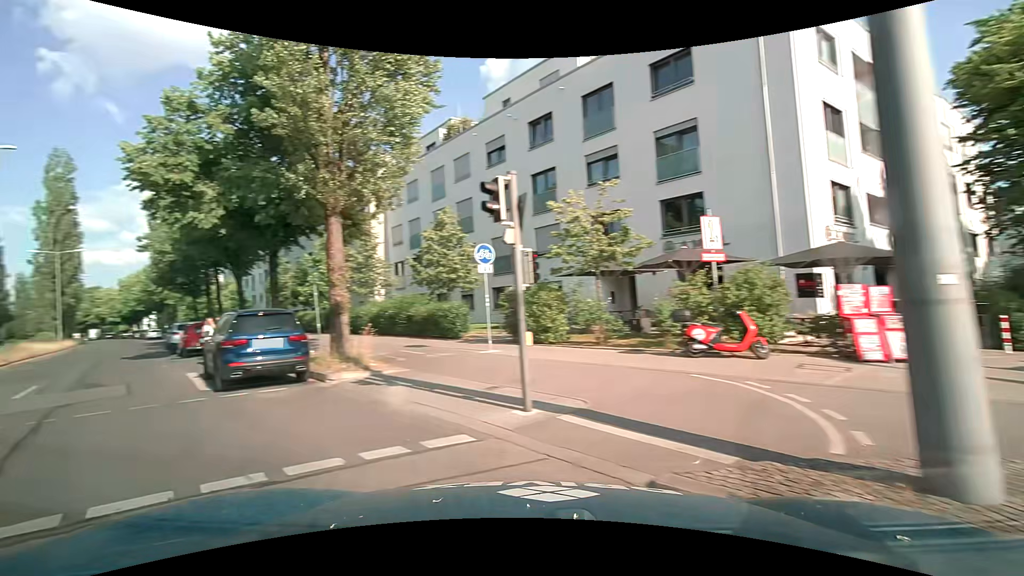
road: secondary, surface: asphalt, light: Day
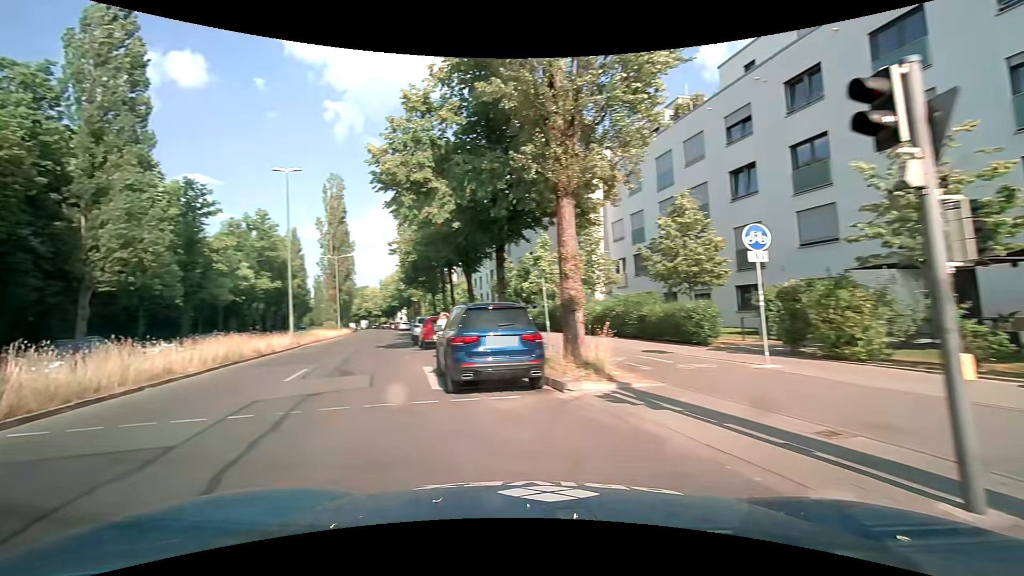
(-0.6, +2.6) m; -23°
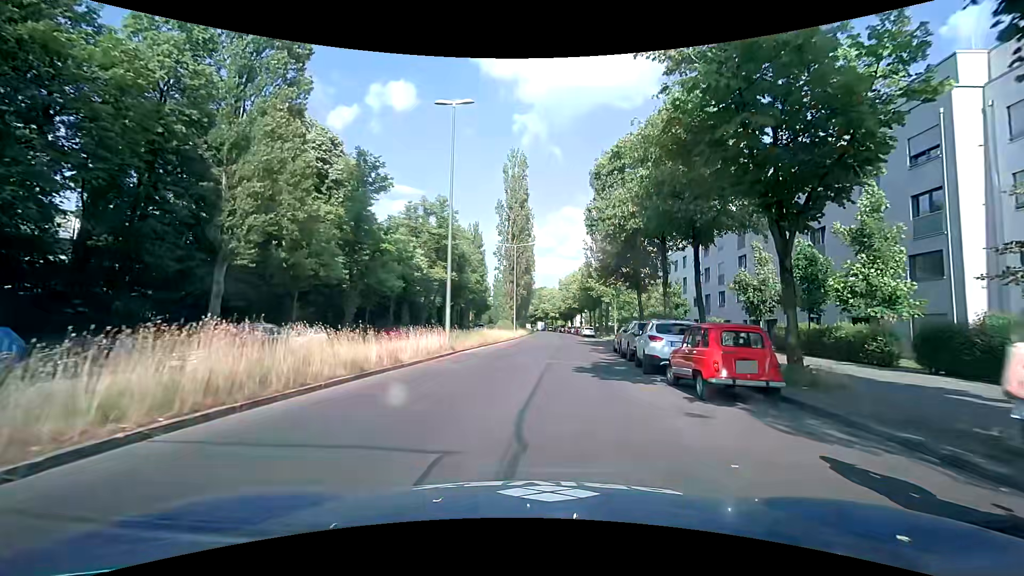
(-4.2, +13.4) m; -19°
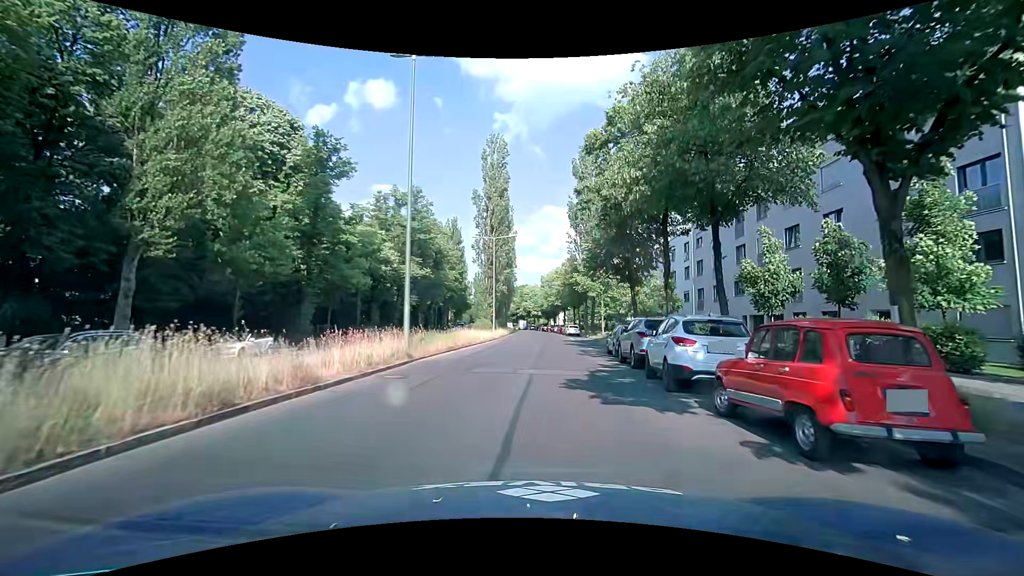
(+0.1, +4.6) m; +2°
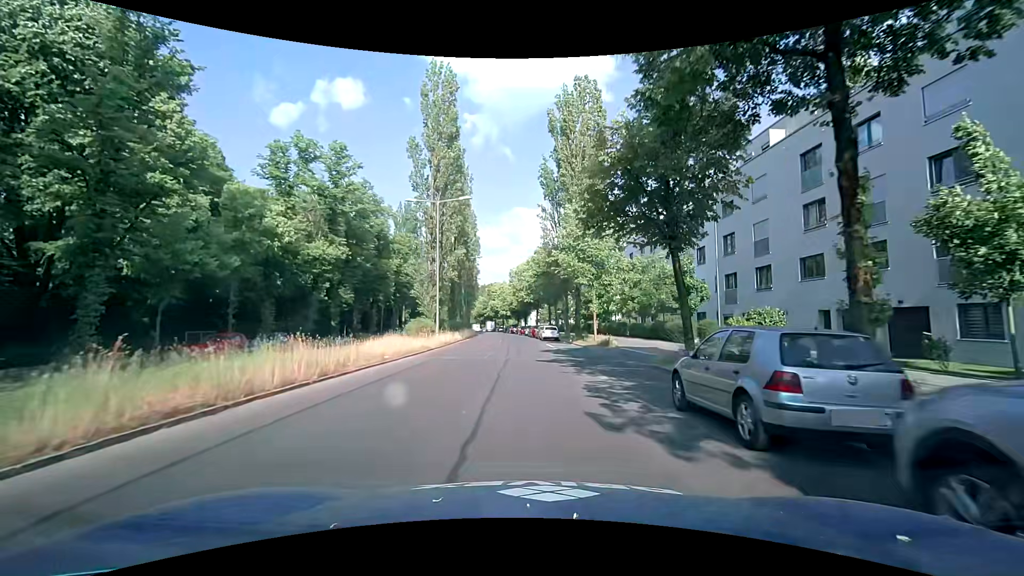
(+0.6, +16.5) m; +2°
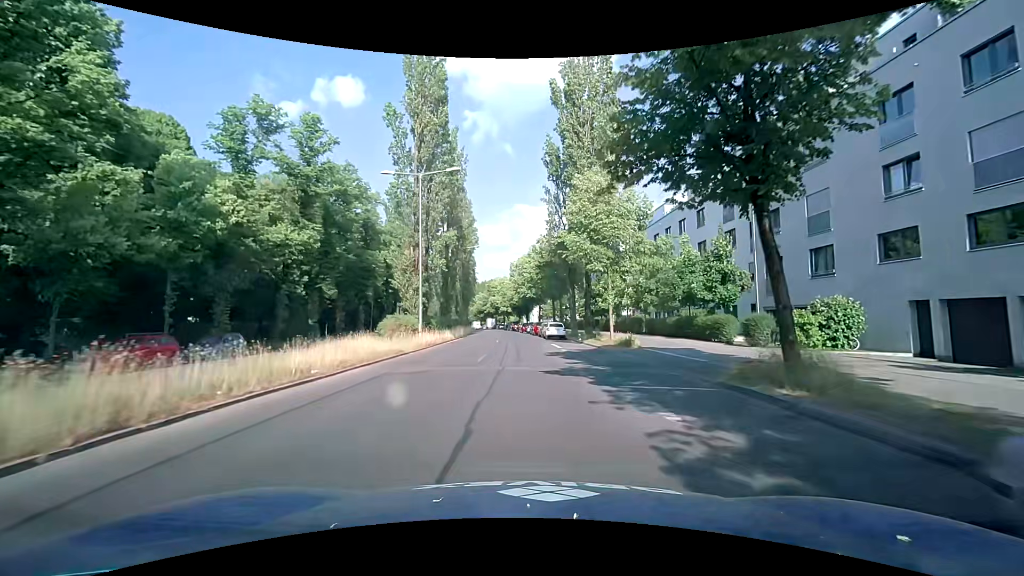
(+0.1, +6.3) m; +1°
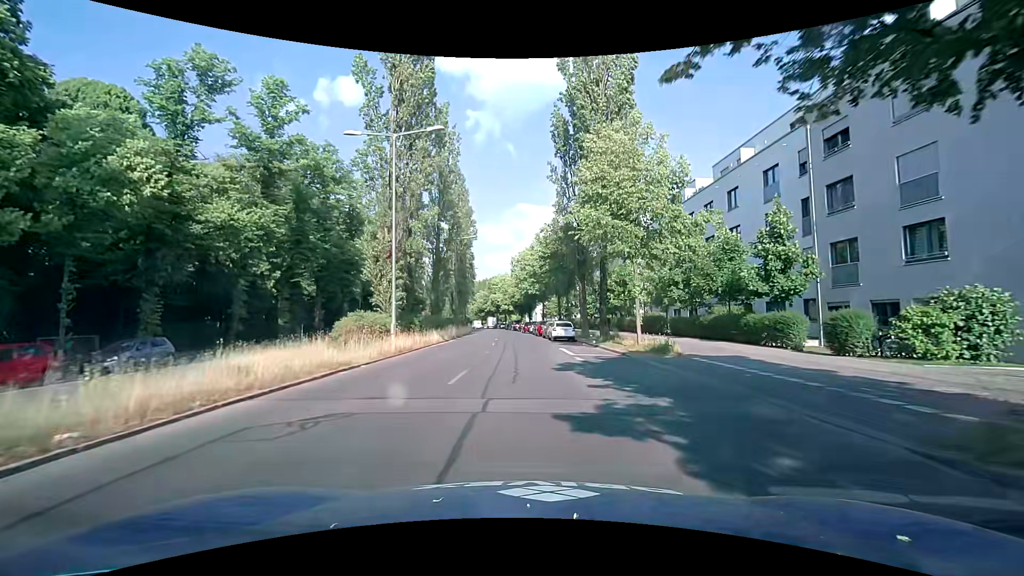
(0.0, +6.5) m; -1°
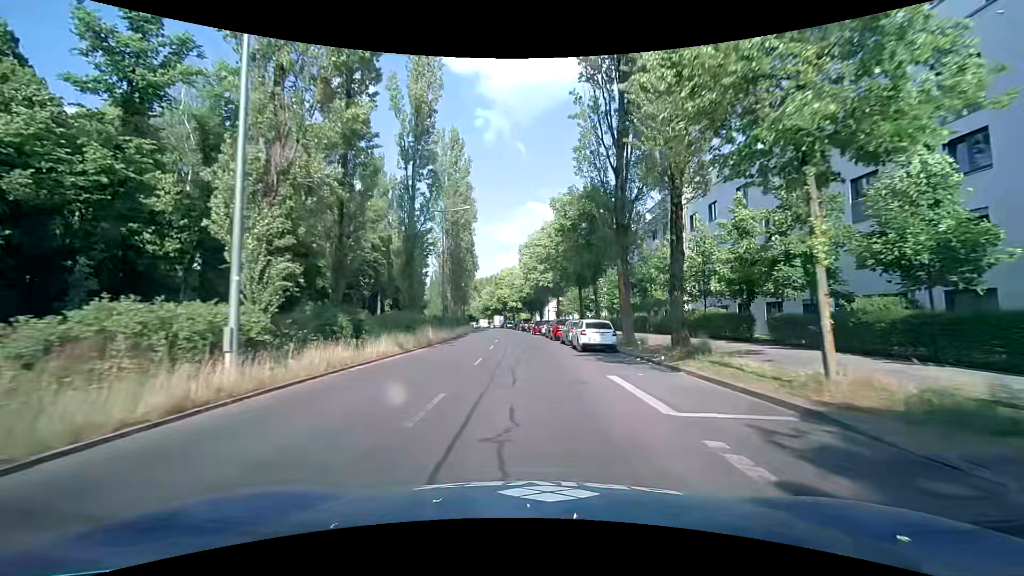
(+0.1, +13.5) m; -1°
(0, +10) (0, +20) (0, +30) (-1, +40) (-1, +50) (-2, +60) (-3, +70) (-4, +80) (-5, +90) (-7, +100) m
